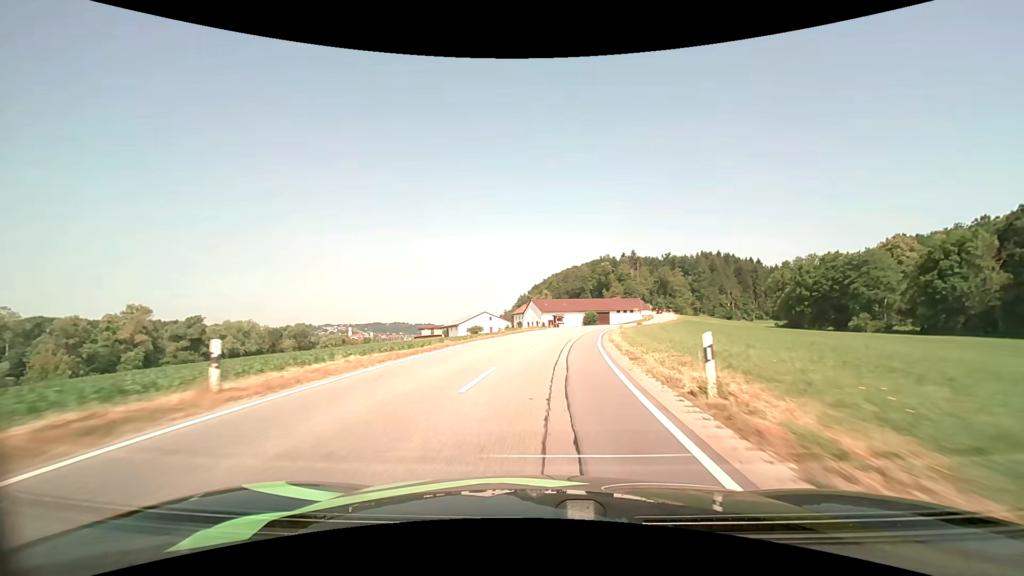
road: secondary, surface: asphalt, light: Day
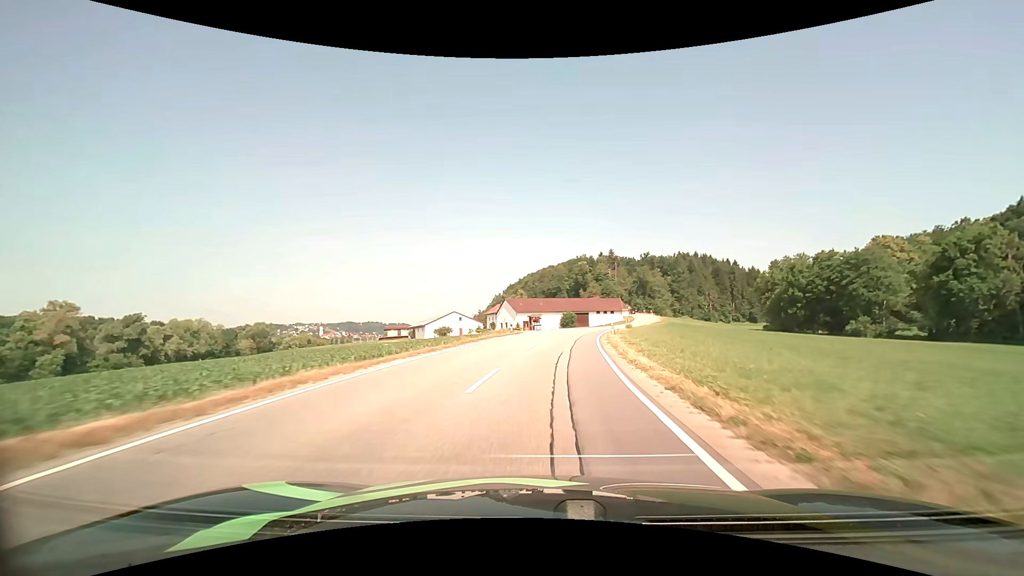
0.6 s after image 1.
(+0.2, +11.4) m; +2°
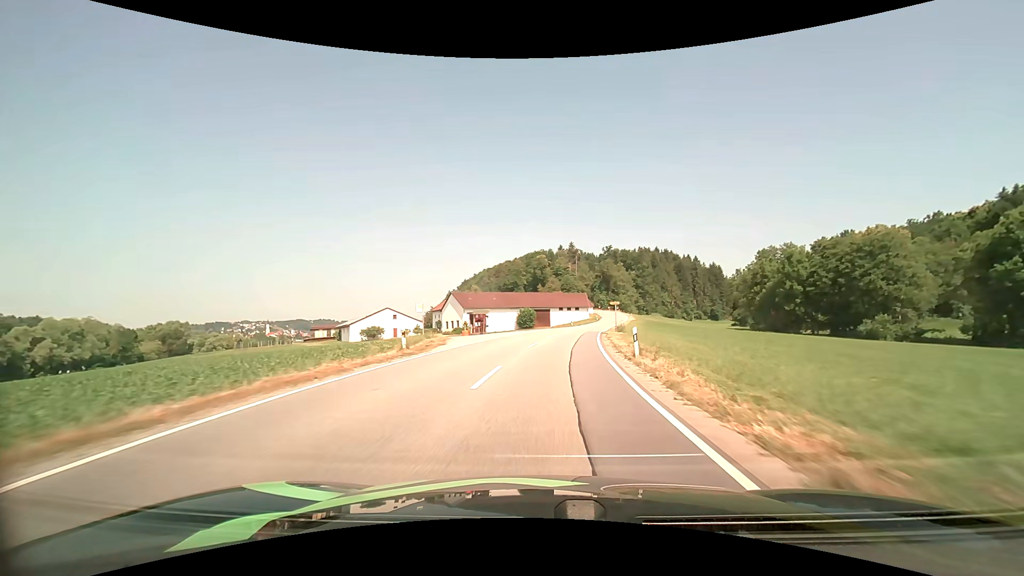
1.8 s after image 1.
(+1.1, +22.6) m; +5°
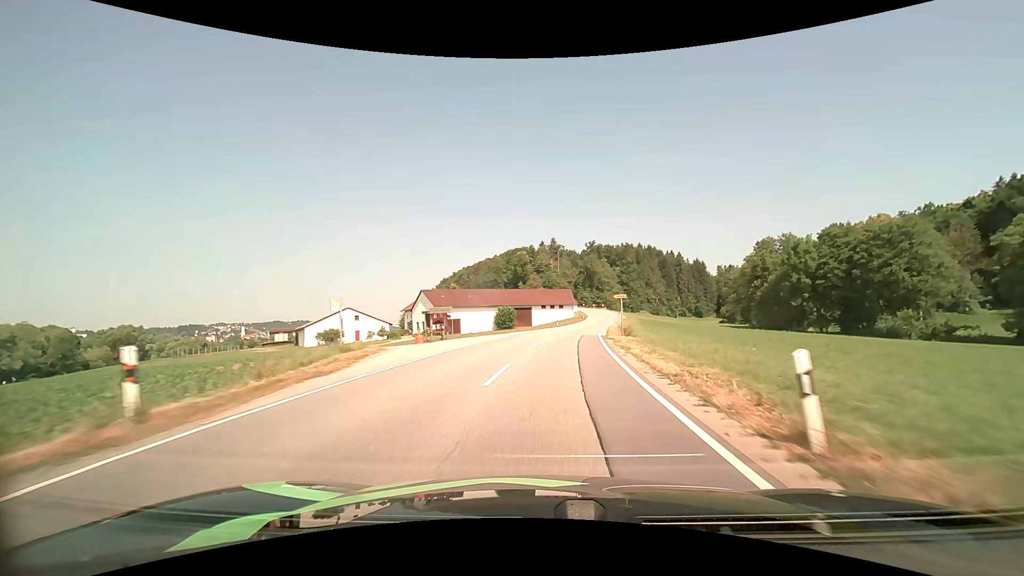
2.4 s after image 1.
(+0.3, +11.3) m; +2°
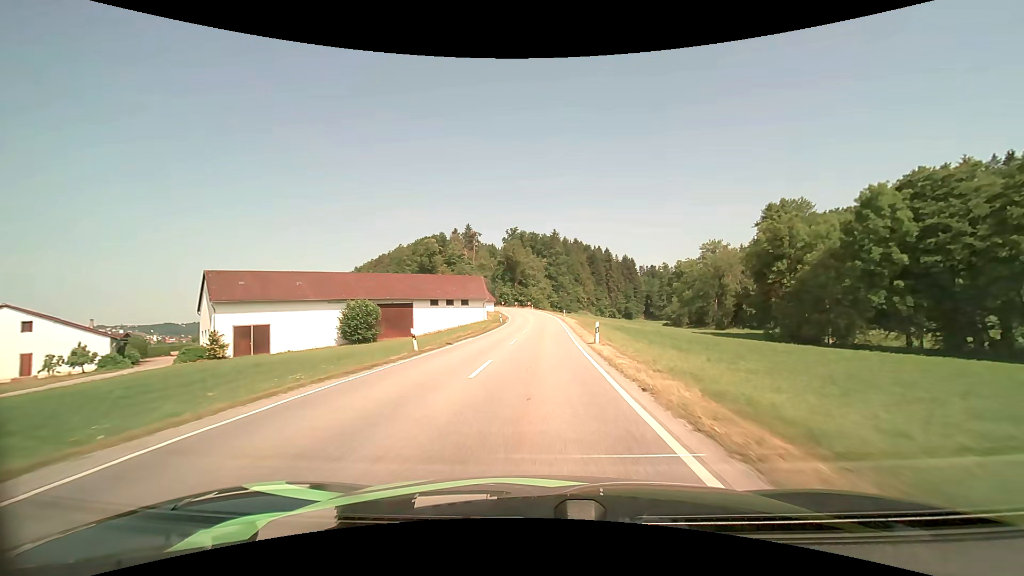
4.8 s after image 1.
(+4.1, +44.6) m; +9°
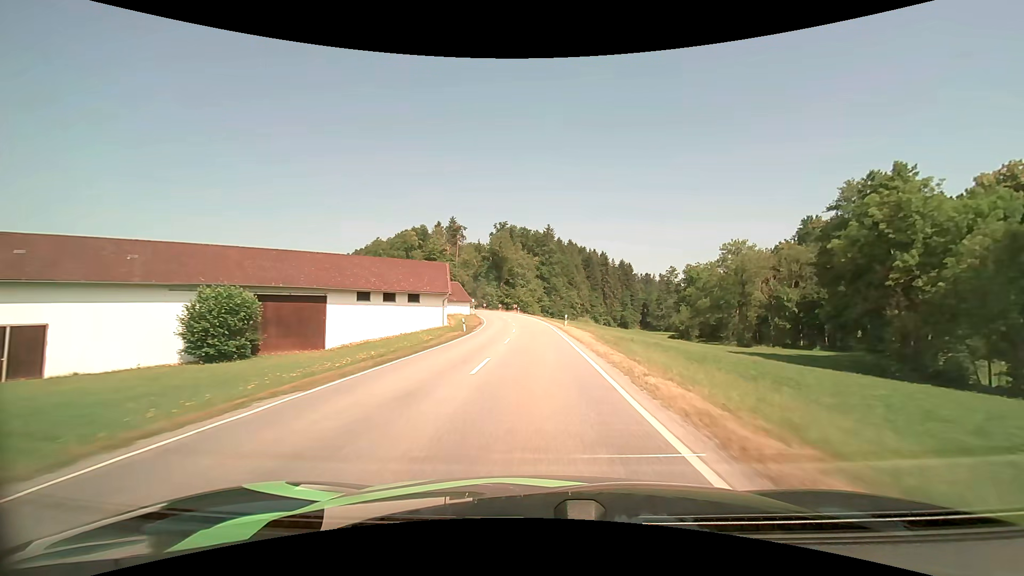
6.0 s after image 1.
(+0.1, +22.9) m; +1°
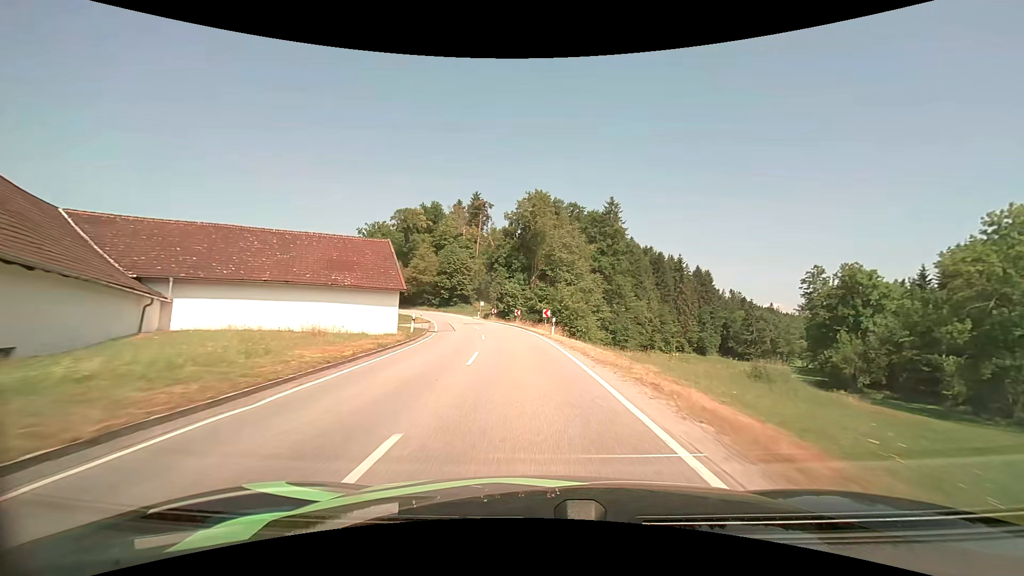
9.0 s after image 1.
(-1.2, +56.8) m; -5°
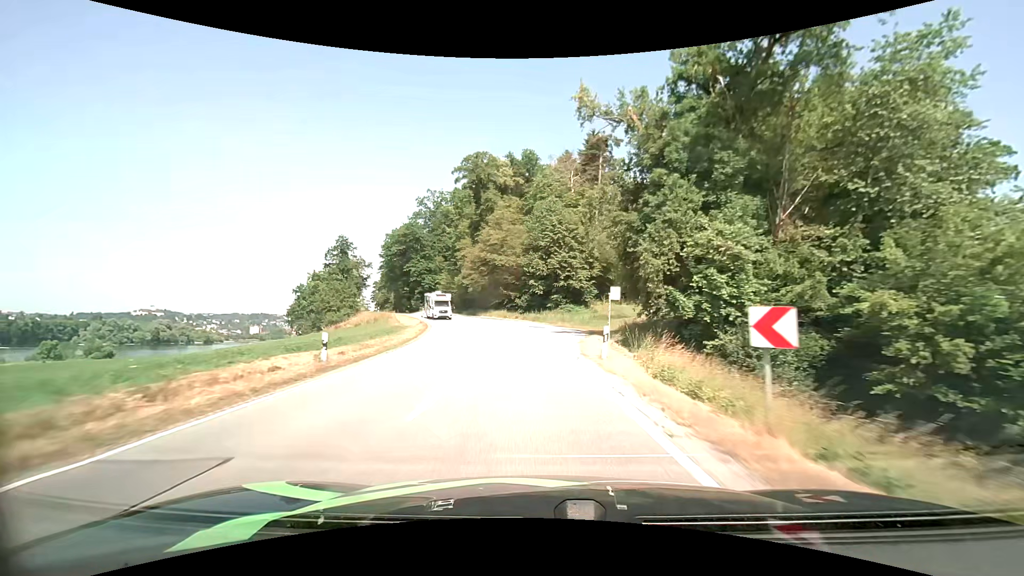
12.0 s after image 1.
(-6.4, +54.4) m; -14°
